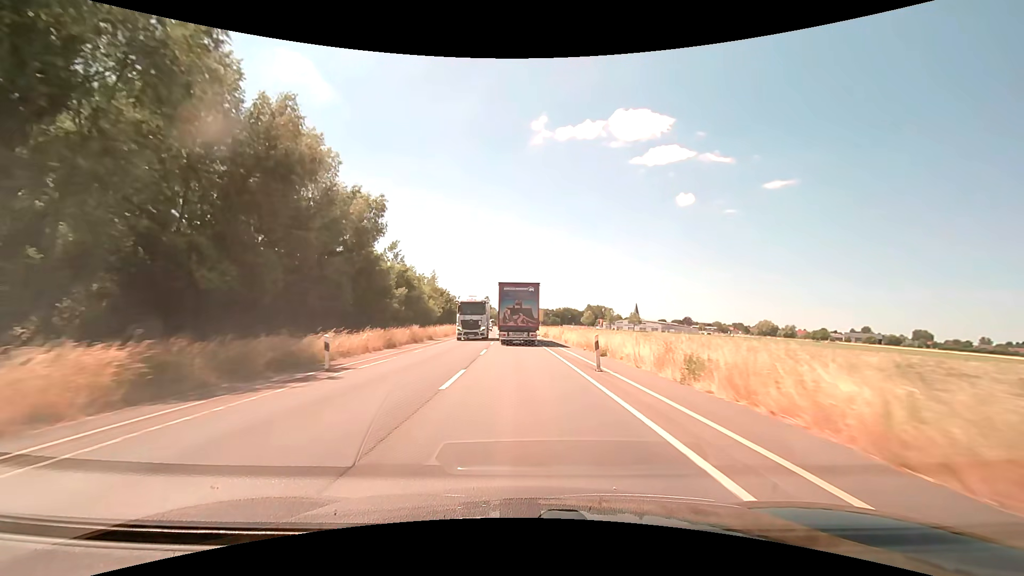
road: secondary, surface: asphalt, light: Day
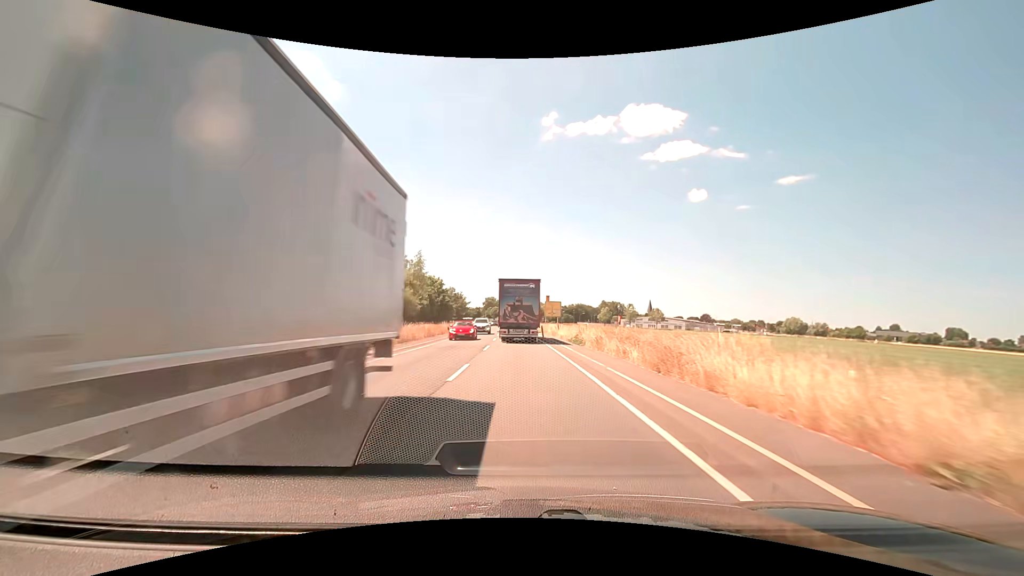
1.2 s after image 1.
(-0.2, +22.9) m; -1°
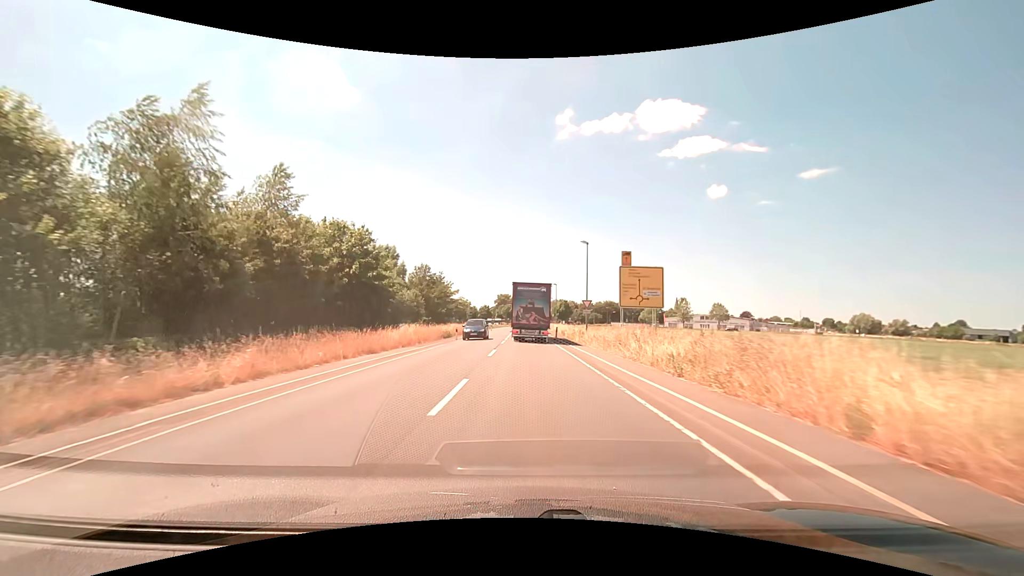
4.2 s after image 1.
(-1.3, +52.2) m; -2°
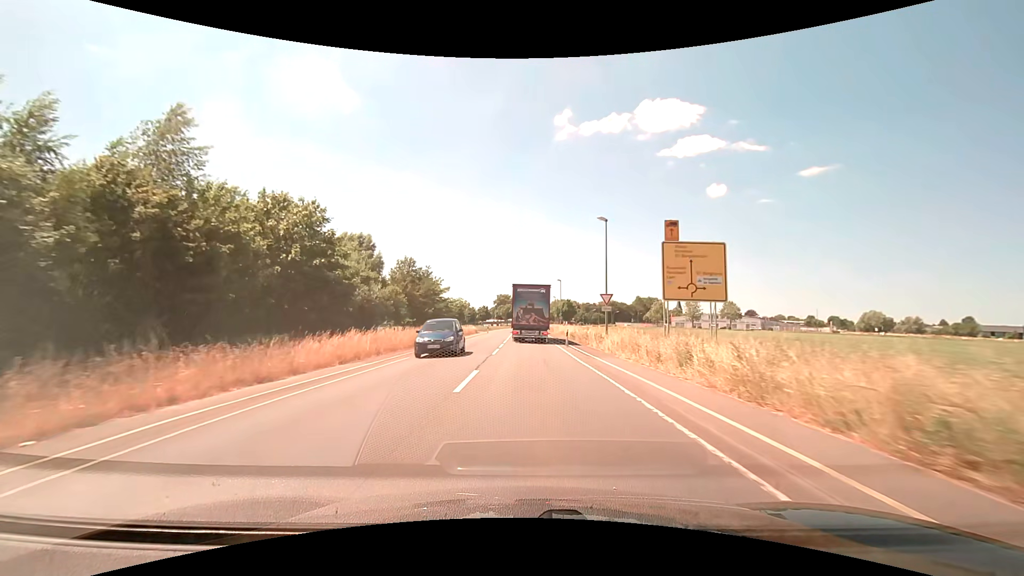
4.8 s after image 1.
(0.0, +9.5) m; 0°
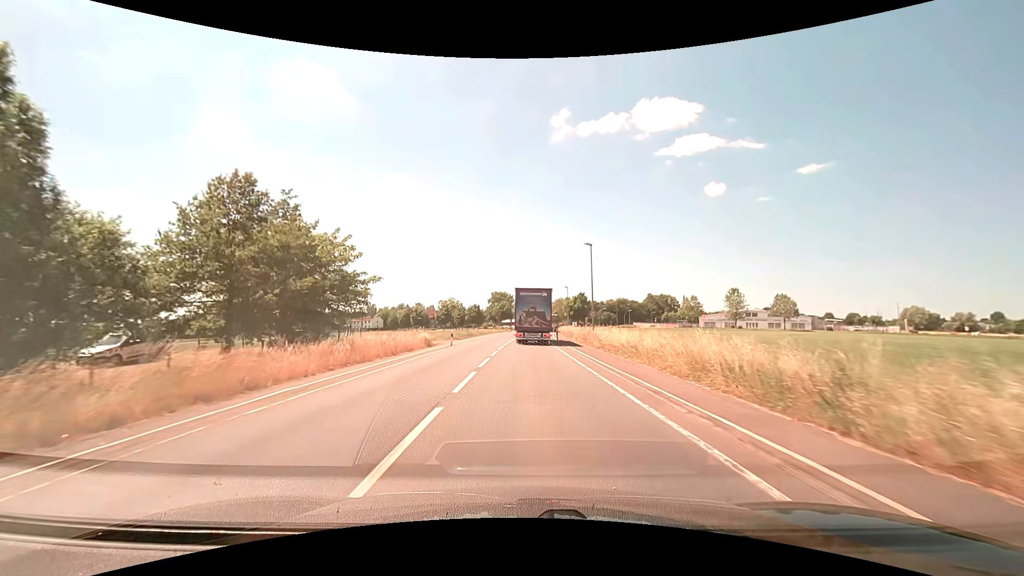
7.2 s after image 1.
(-0.1, +35.5) m; 0°
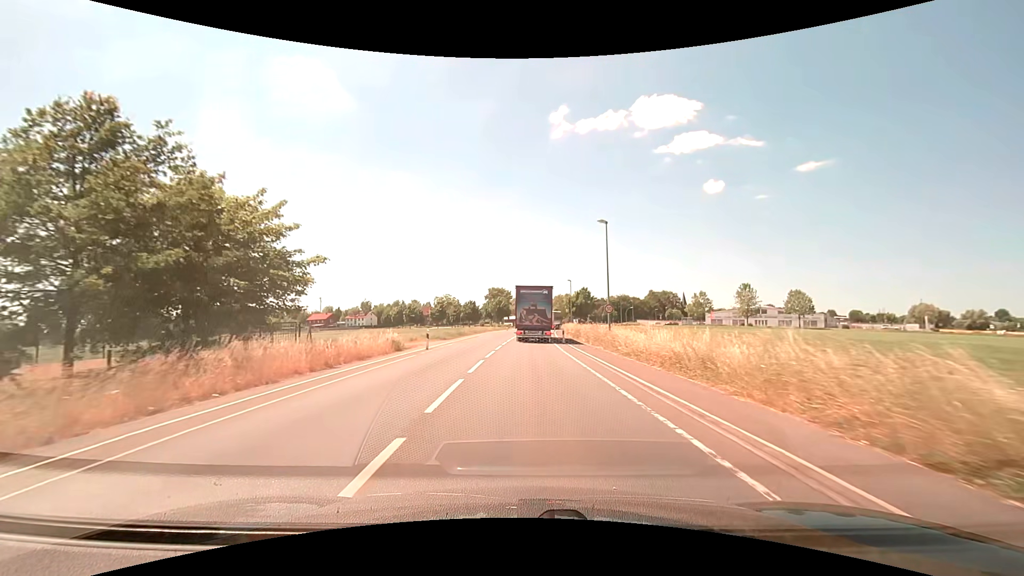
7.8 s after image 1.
(0.0, +8.4) m; 0°
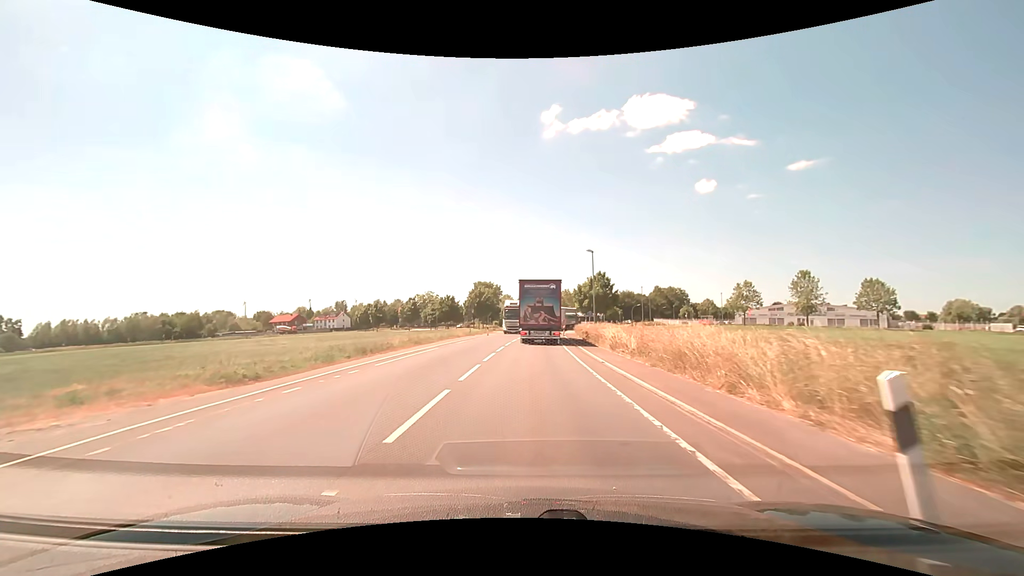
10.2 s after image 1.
(+0.3, +31.5) m; +1°
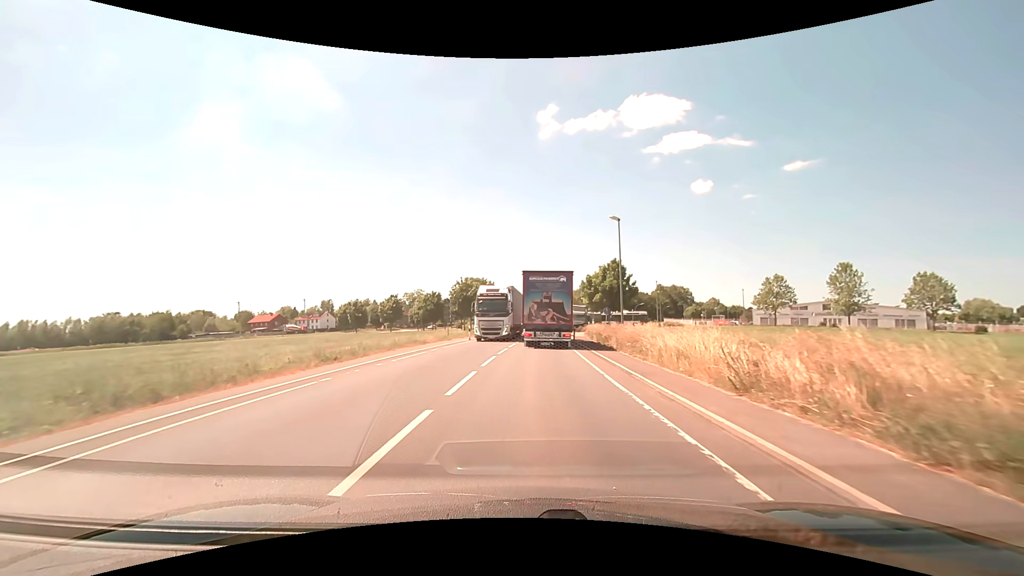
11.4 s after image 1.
(+0.1, +14.3) m; 0°
